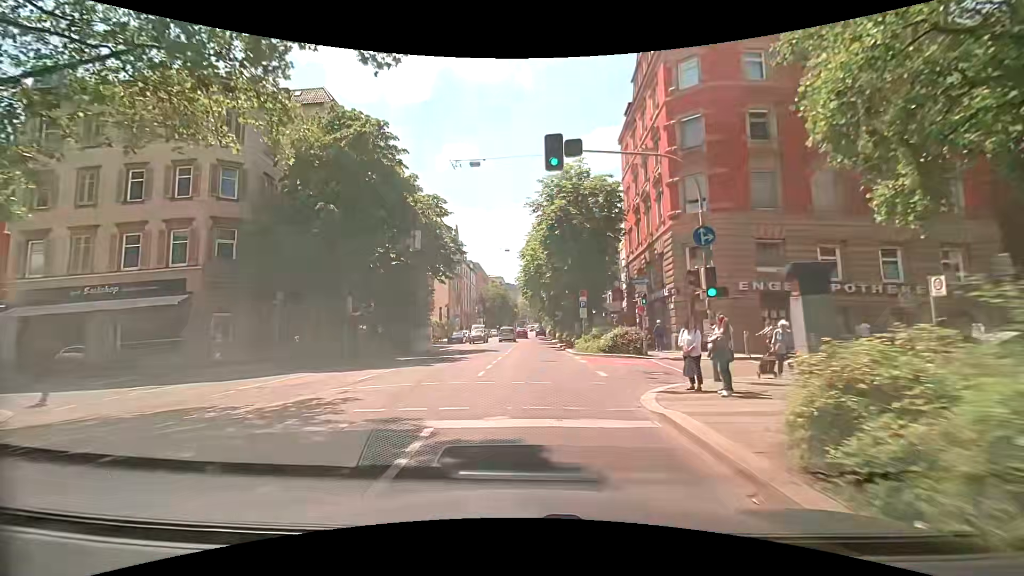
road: secondary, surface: asphalt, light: Day
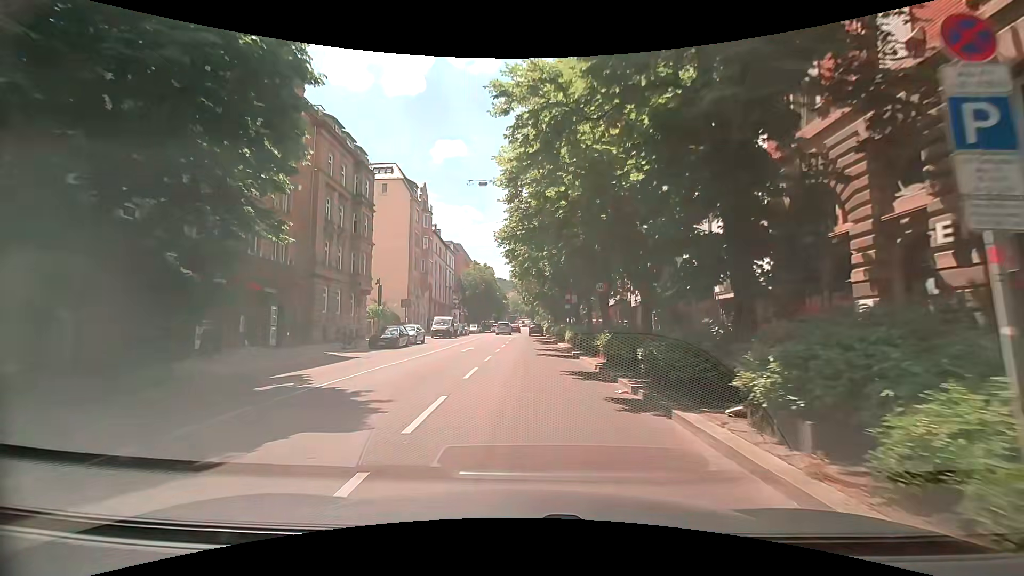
(+1.0, +26.0) m; +3°
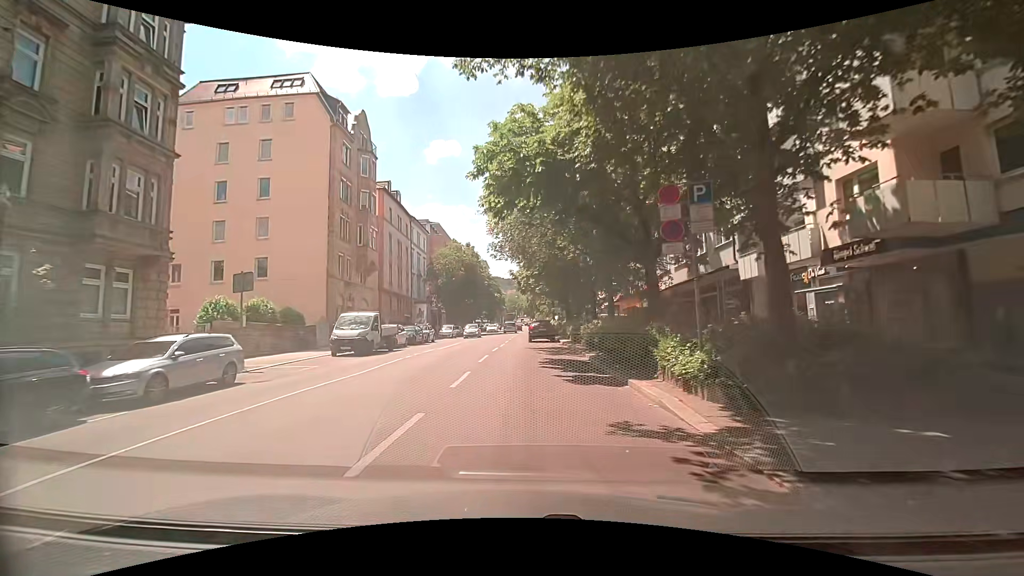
(+0.1, +26.0) m; +2°
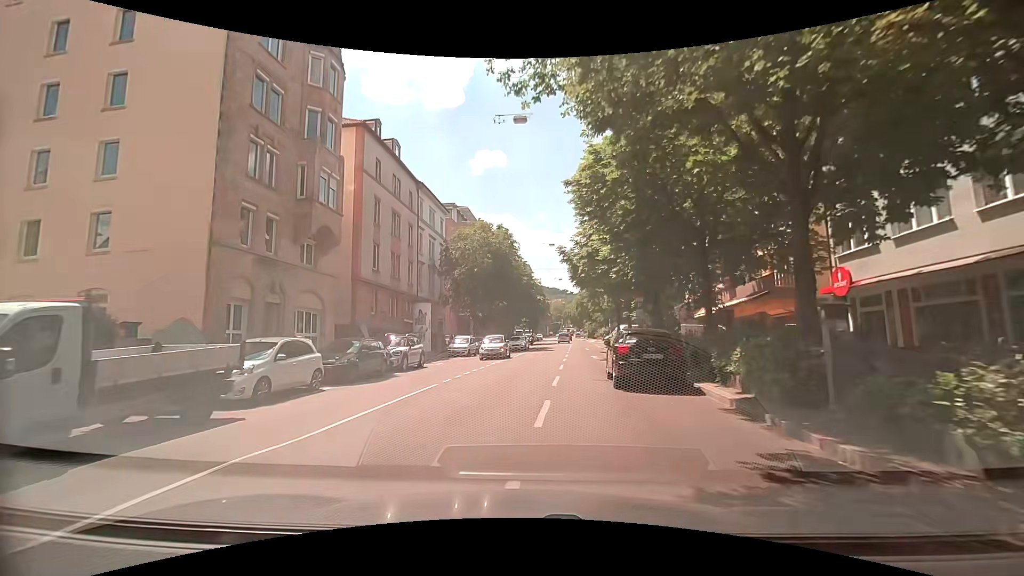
(-1.2, +20.3) m; -7°
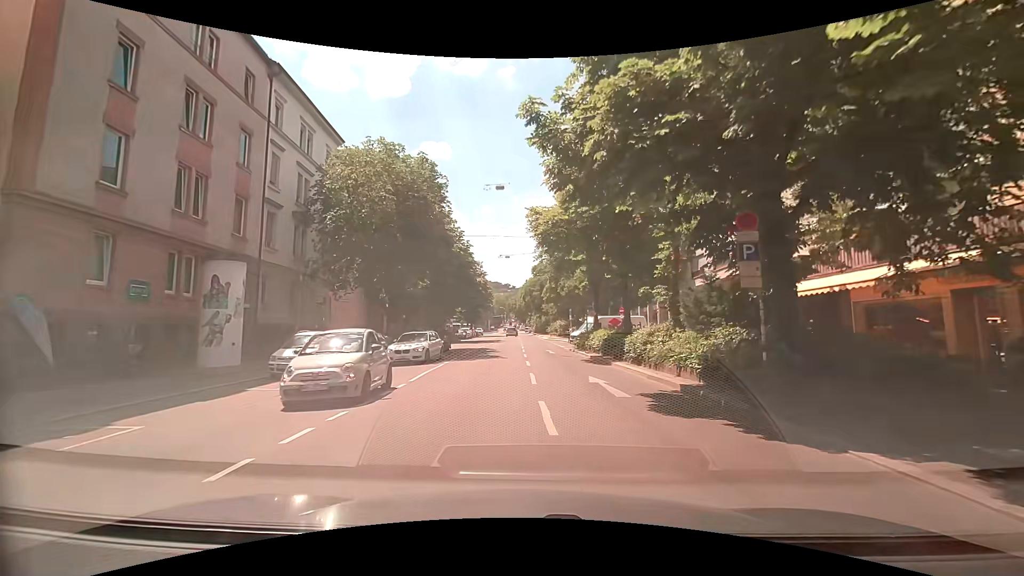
(+0.6, +19.2) m; +7°
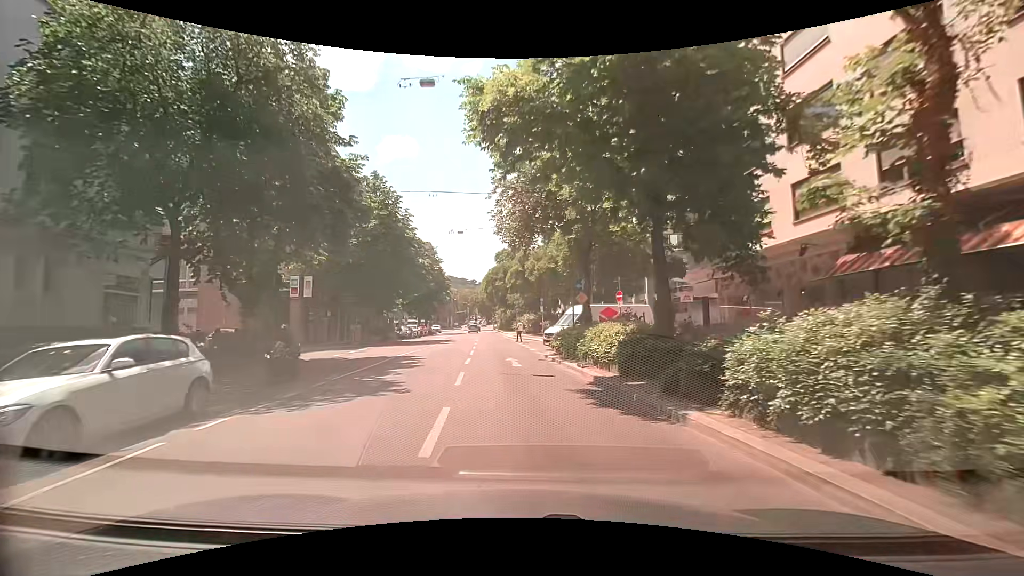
(+0.7, +13.7) m; +4°
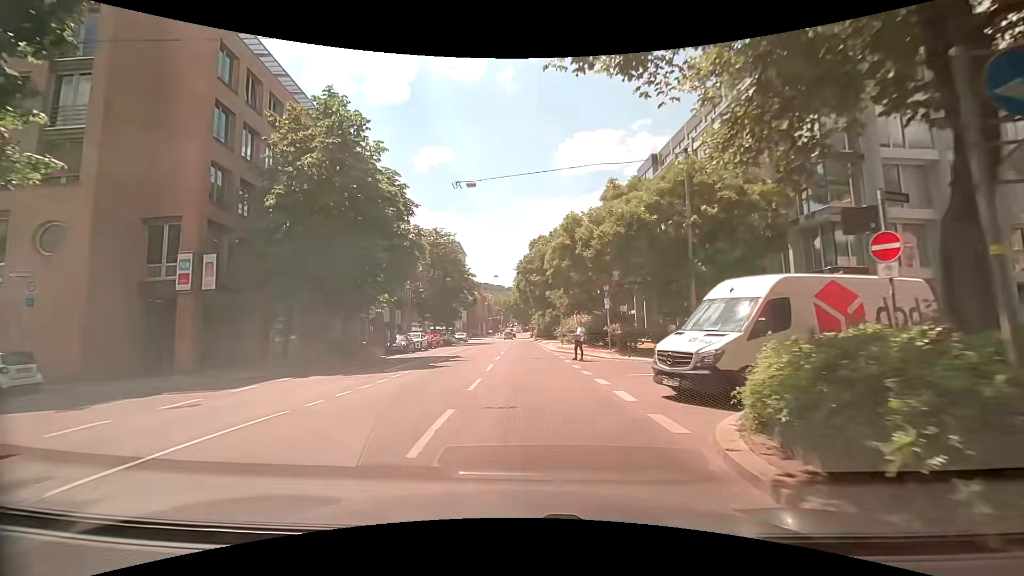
(-0.8, +18.1) m; -5°
